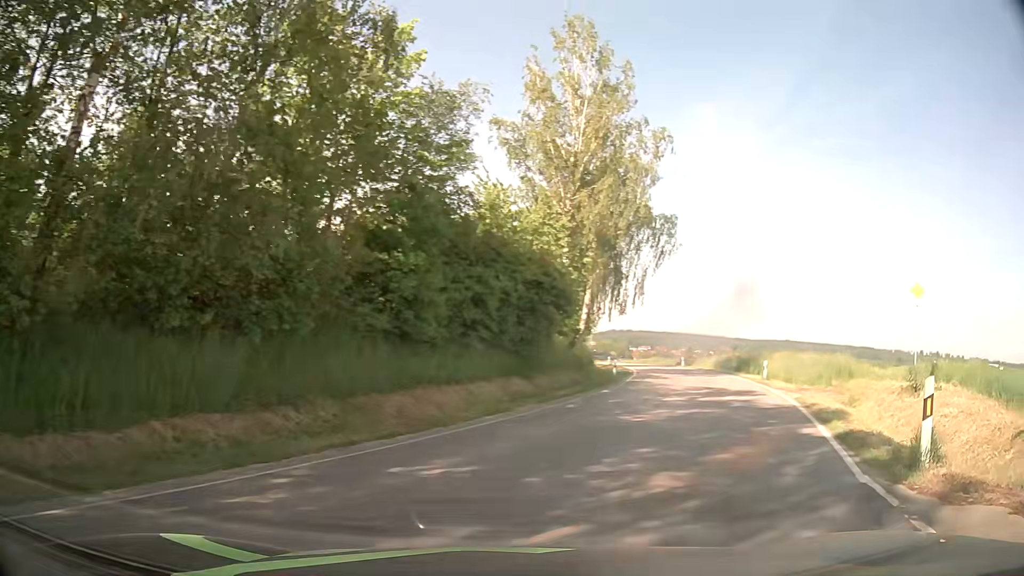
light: Day
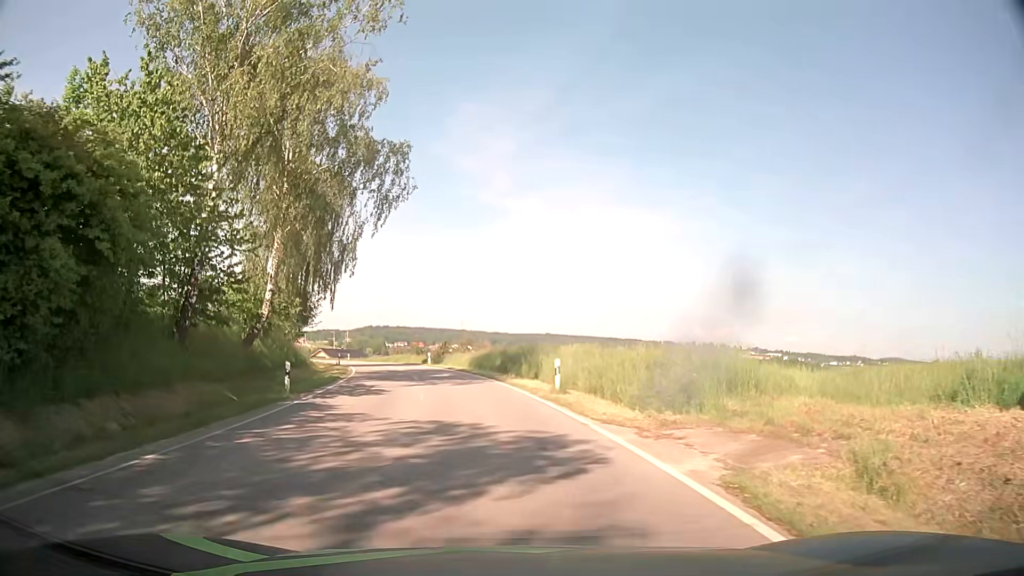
(+4.8, +14.8) m; +23°
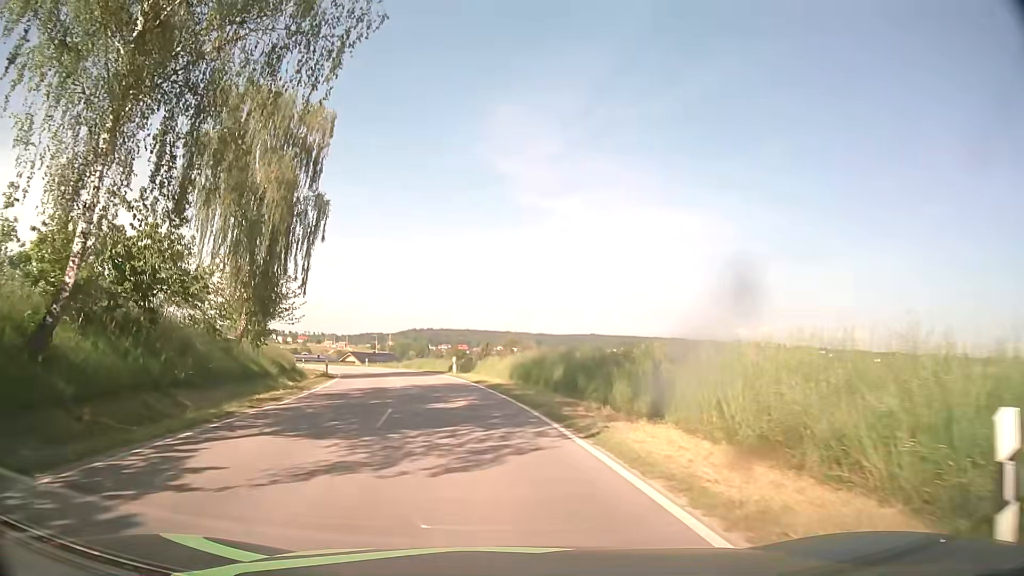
(-0.7, +17.2) m; -4°
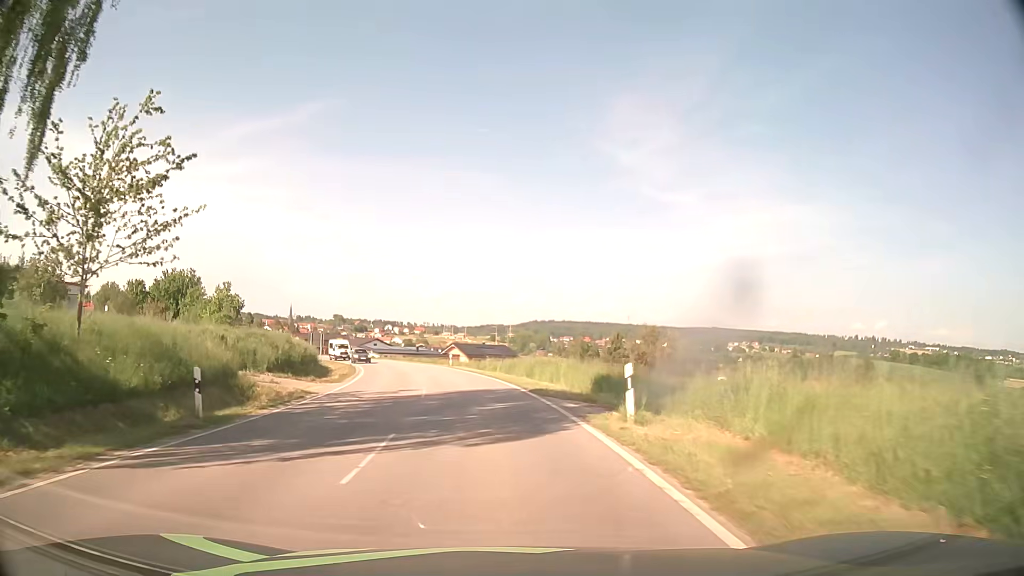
(-2.9, +29.4) m; -10°
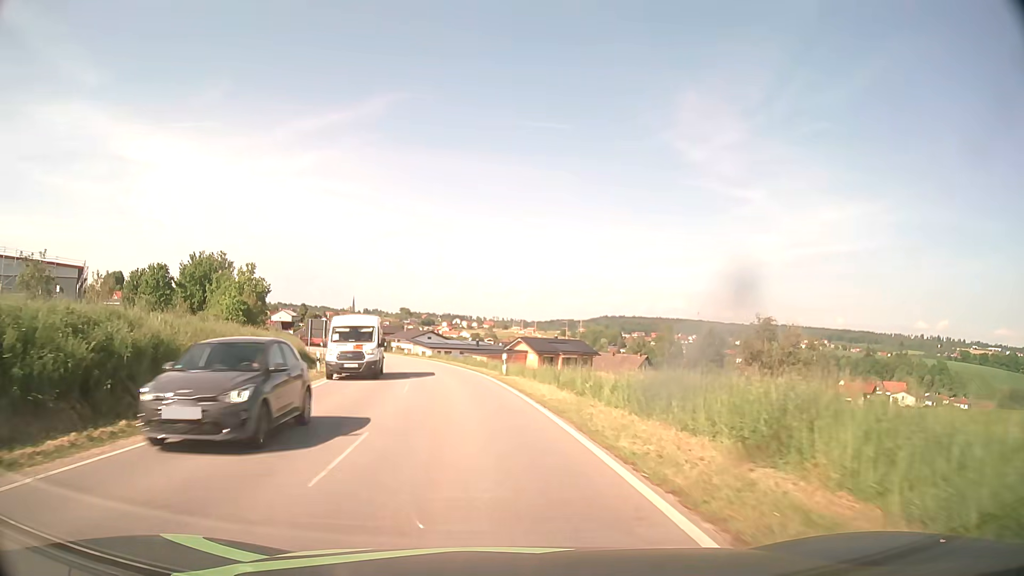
(-1.2, +24.3) m; -6°
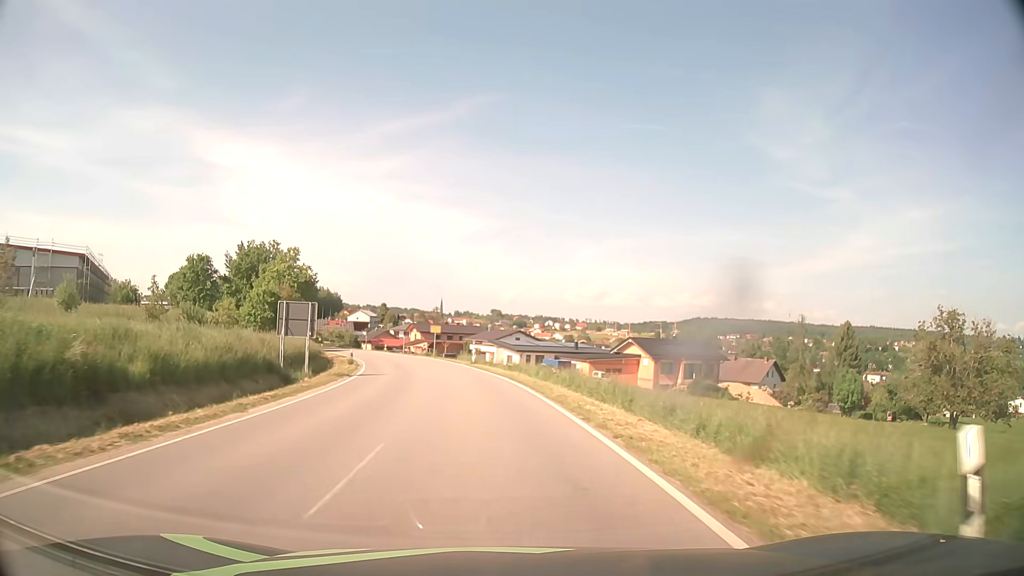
(-1.9, +24.9) m; -8°
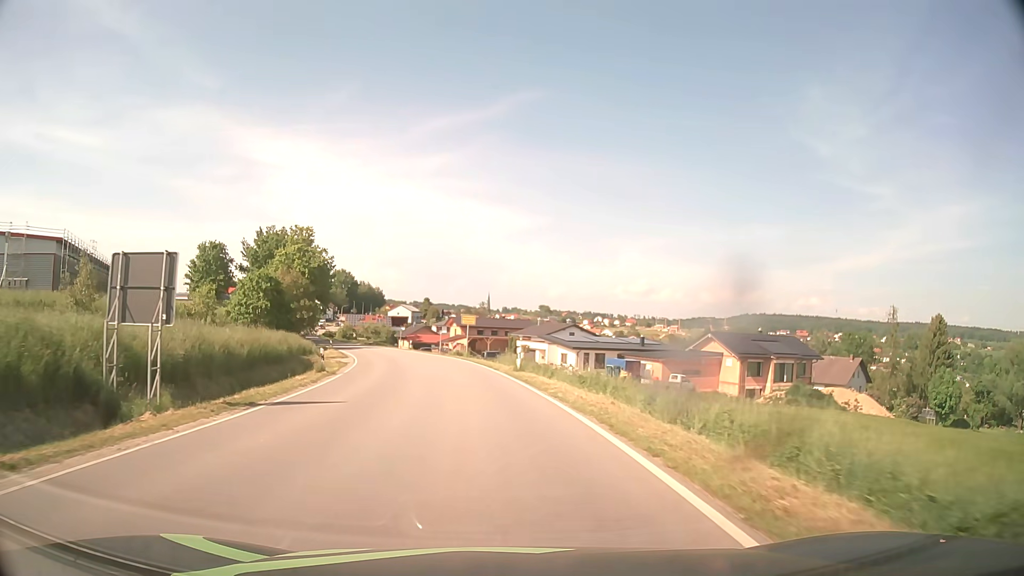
(-0.6, +16.5) m; -4°
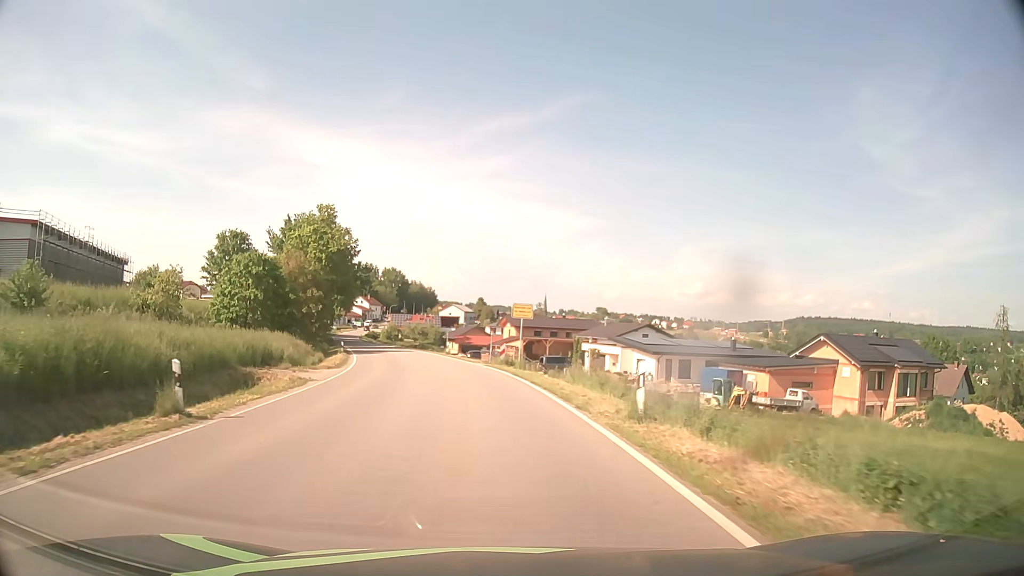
(-0.6, +15.9) m; -5°
(0, +10) (-1, +20) (-2, +30) (-4, +40) (-6, +49) (-9, +59) (-11, +69) (-14, +78) (-17, +88) (-20, +98) m
